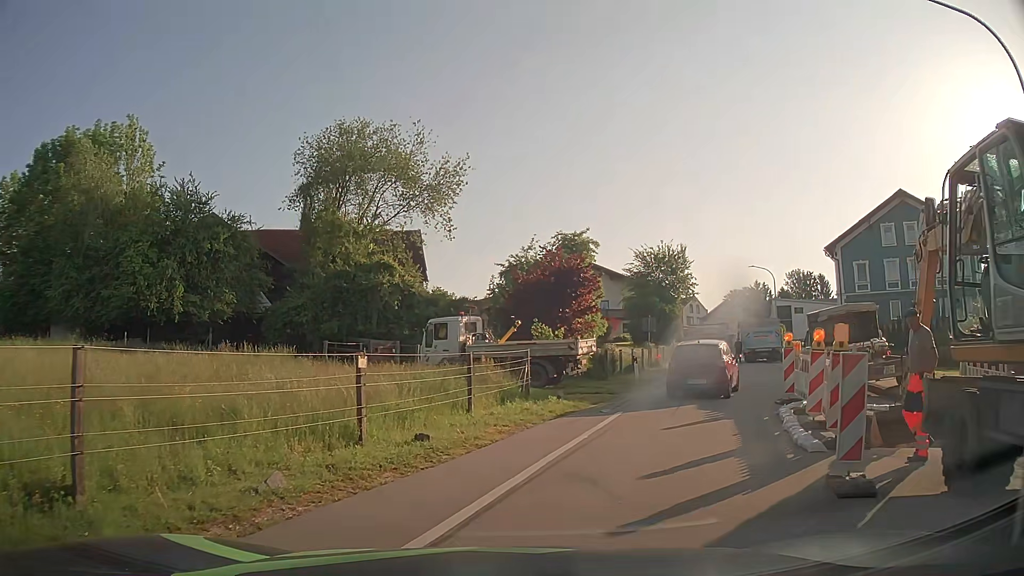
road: tertiary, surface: asphalt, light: Day
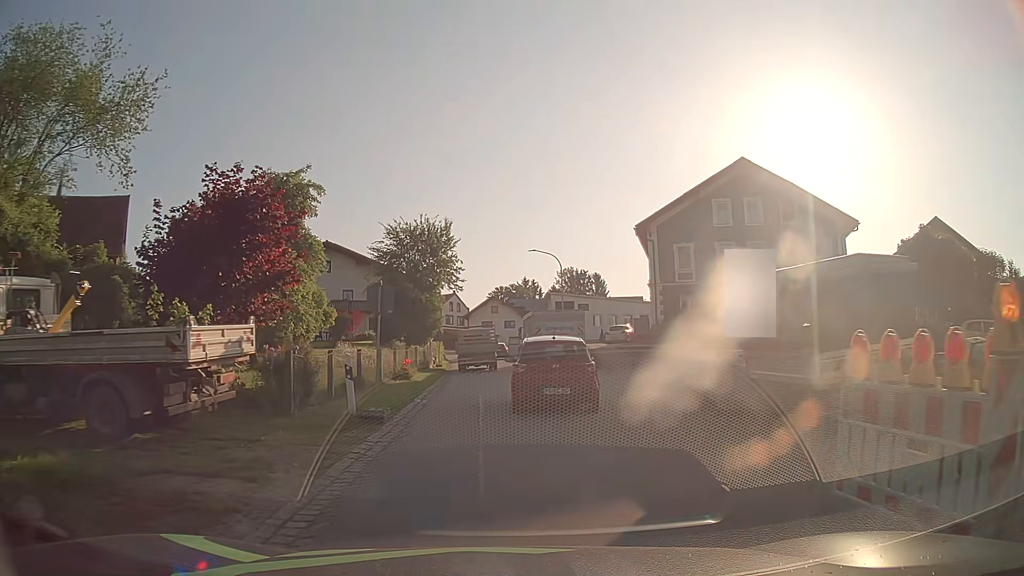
(+2.8, +13.2) m; +21°
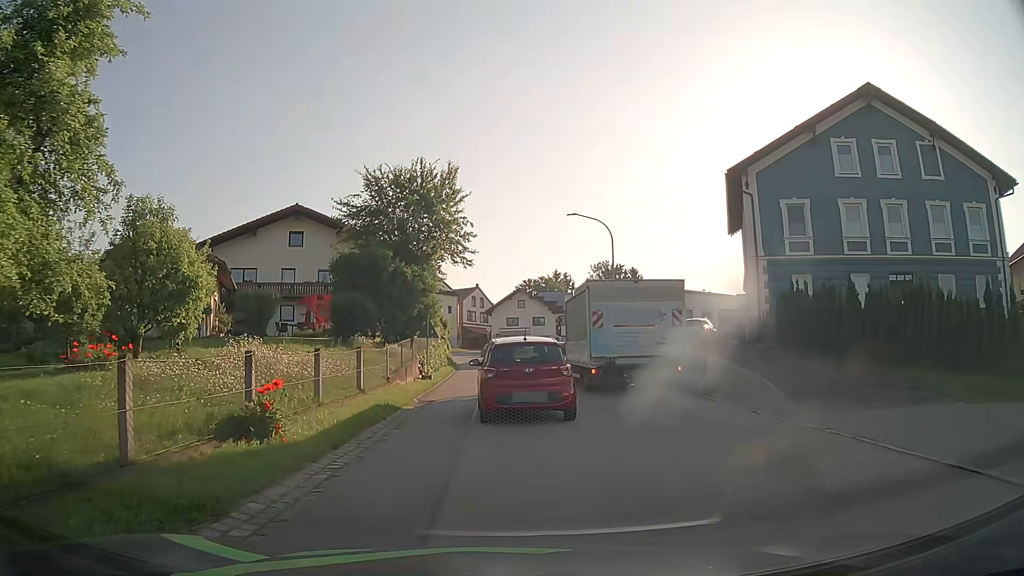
(+0.1, +15.6) m; -2°
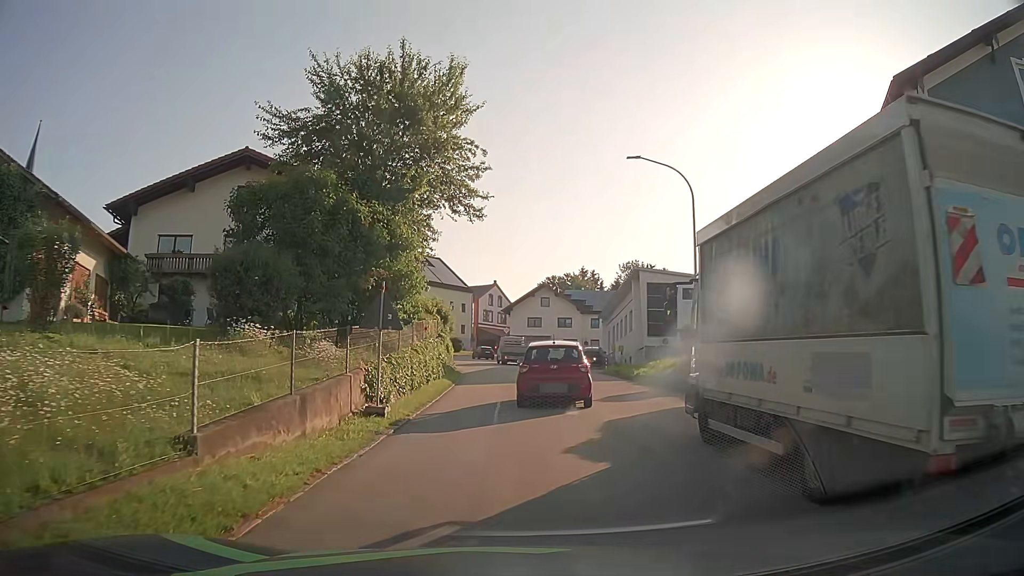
(-0.3, +13.7) m; -1°
